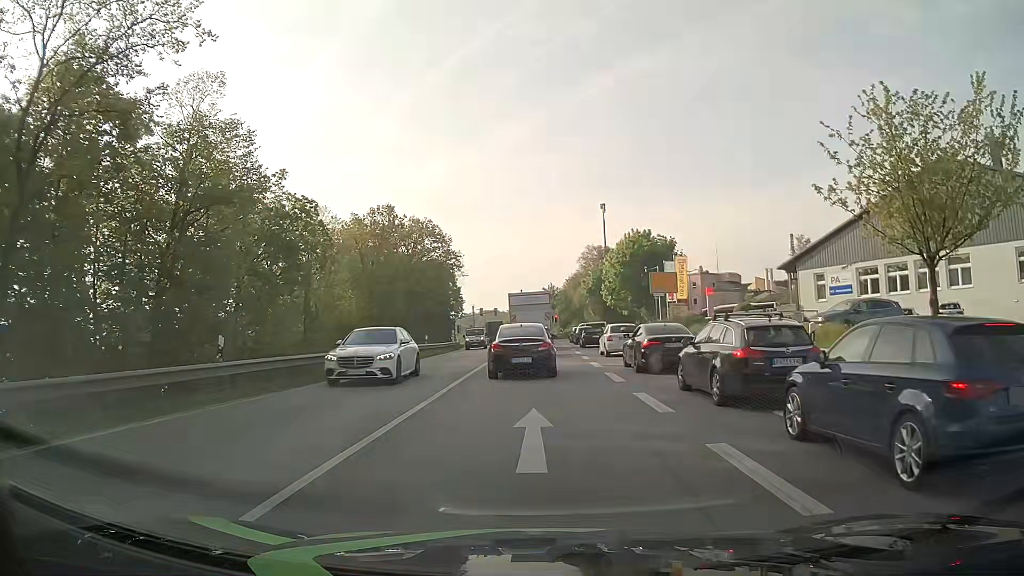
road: primary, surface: asphalt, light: Day
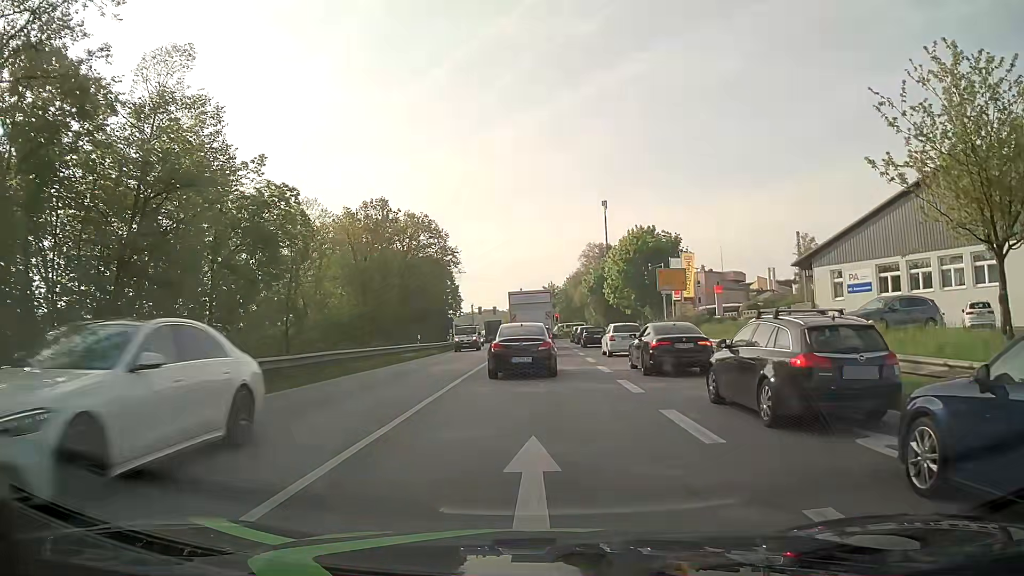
(0.0, +2.9) m; +1°
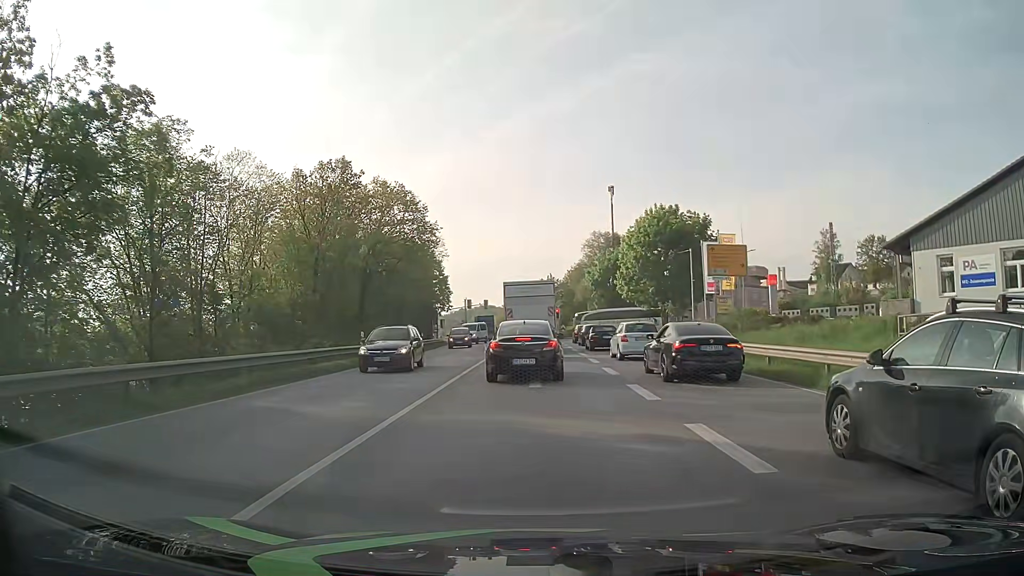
(0.0, +13.5) m; 0°
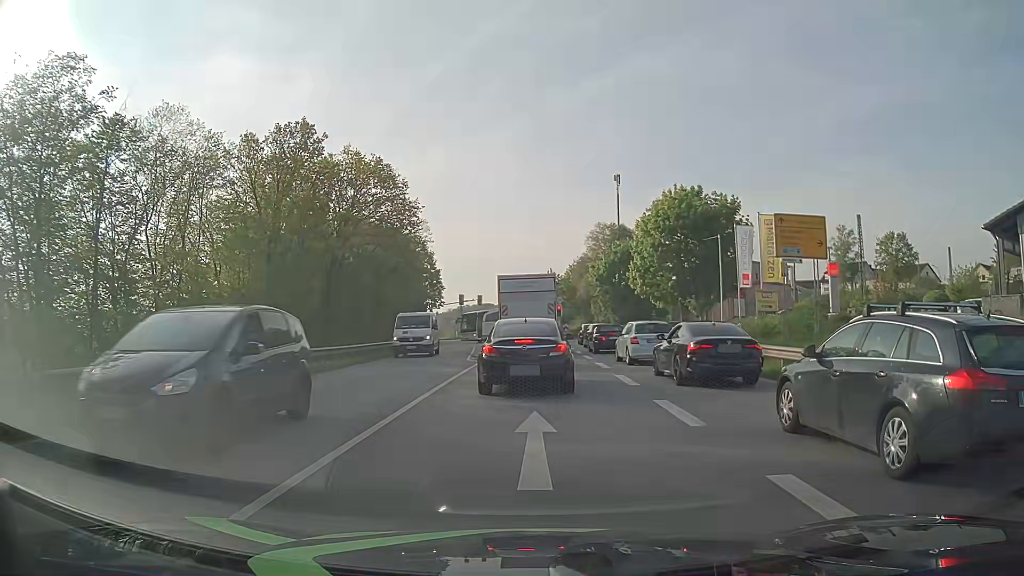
(+0.1, +9.1) m; +1°
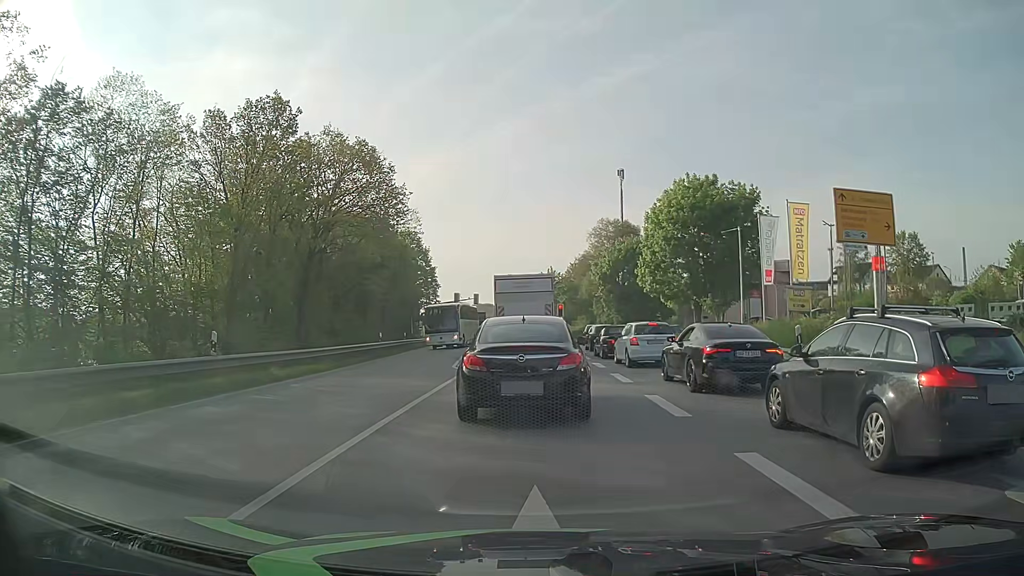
(-0.1, +4.8) m; -2°
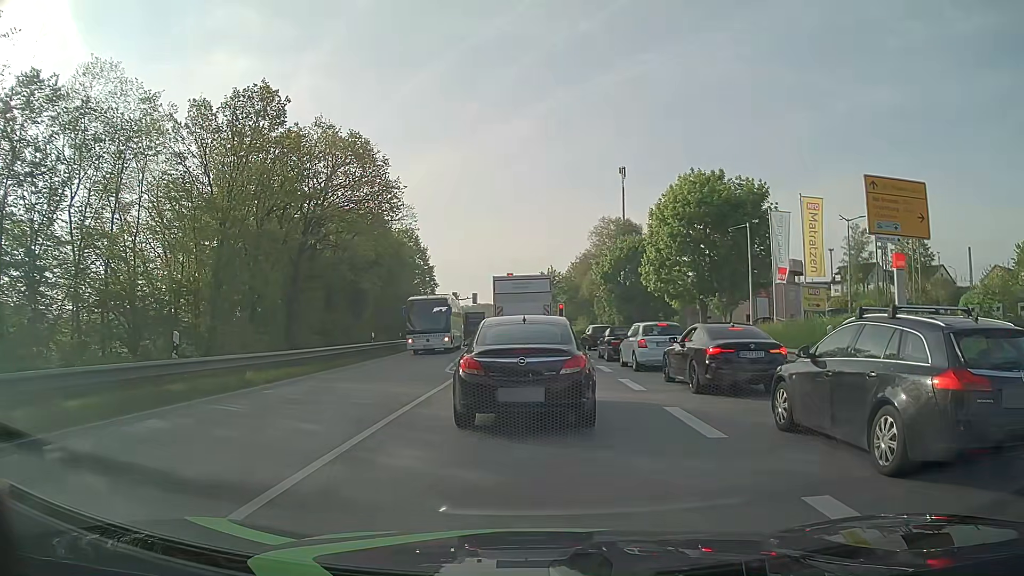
(0.0, +1.9) m; -1°
